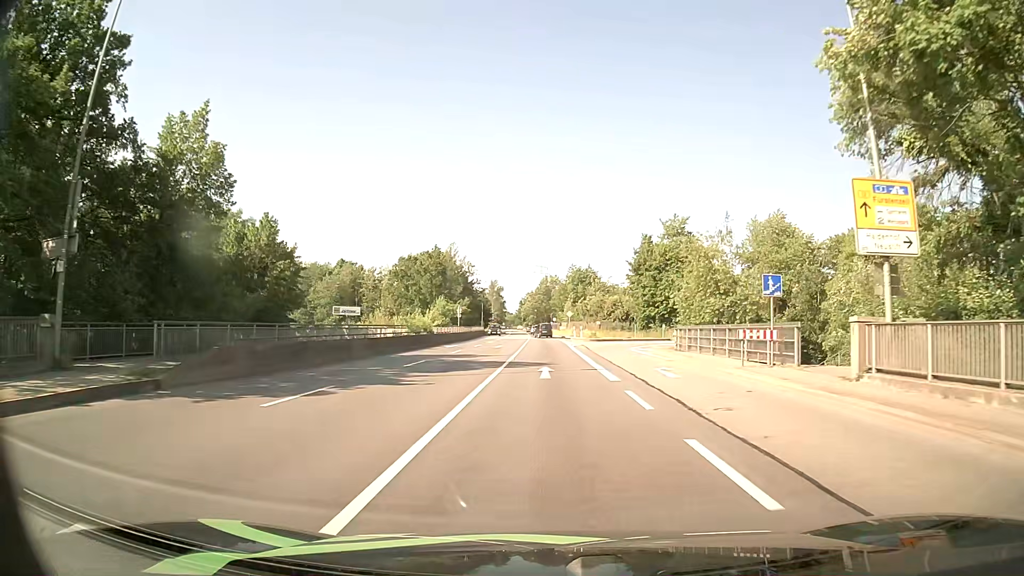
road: primary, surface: asphalt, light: Day
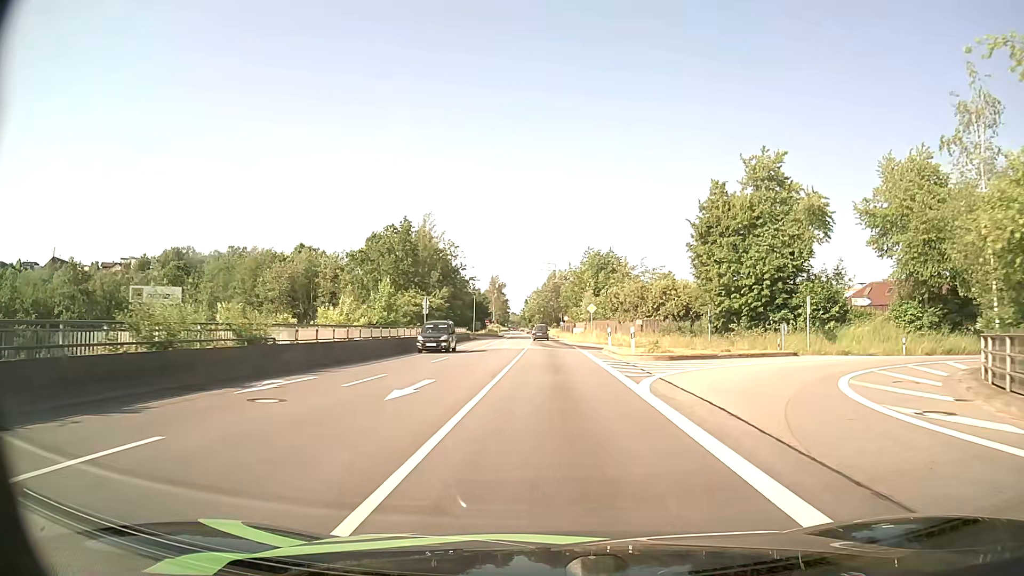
(-0.2, +31.5) m; -1°
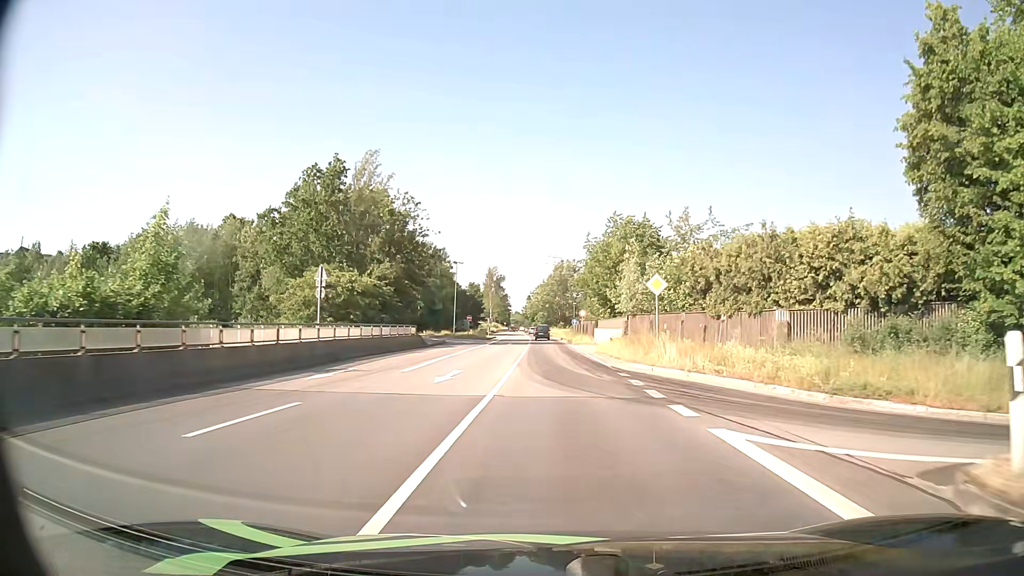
(-0.1, +31.6) m; 0°
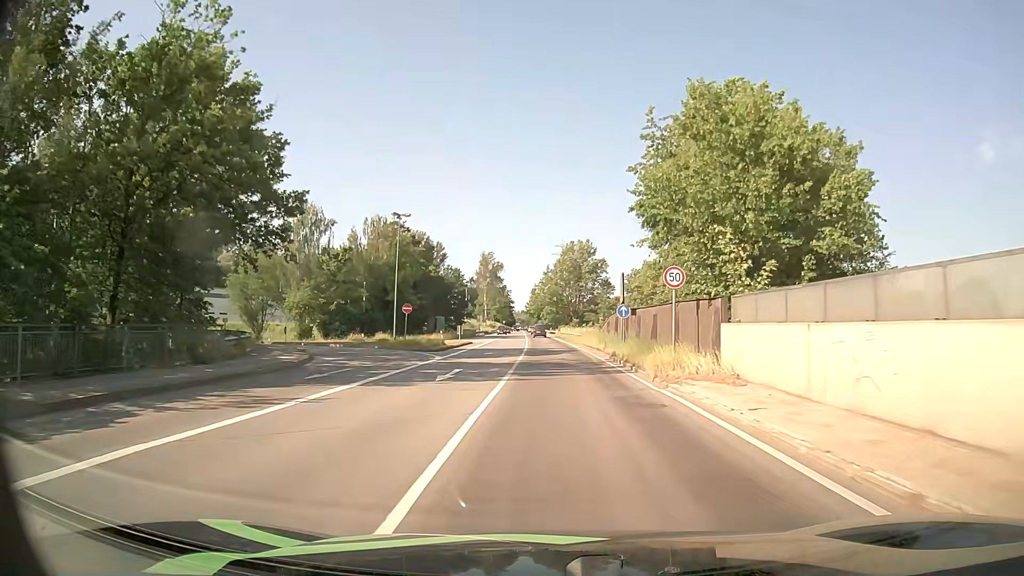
(-0.3, +39.6) m; -1°
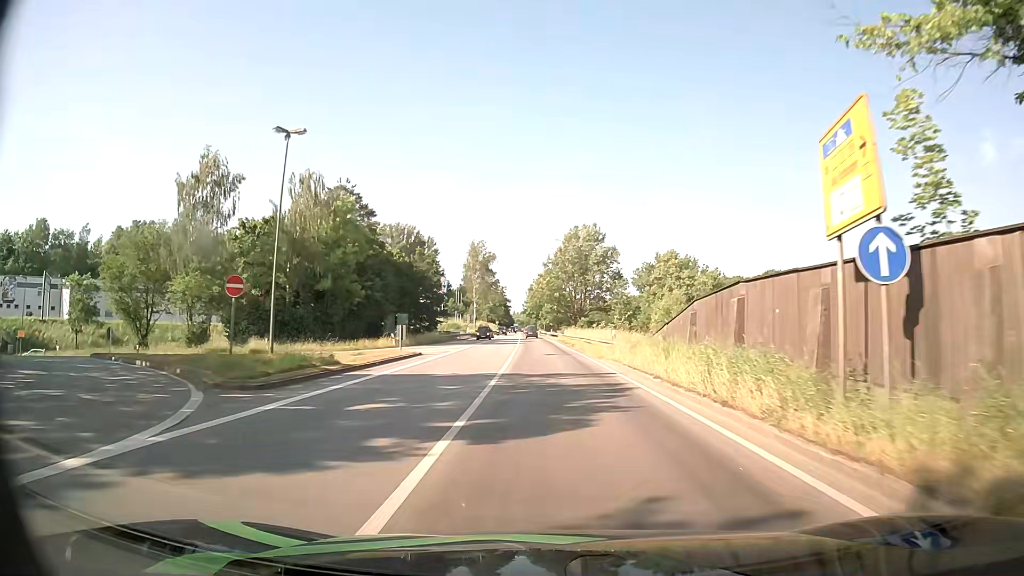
(0.0, +24.1) m; 0°
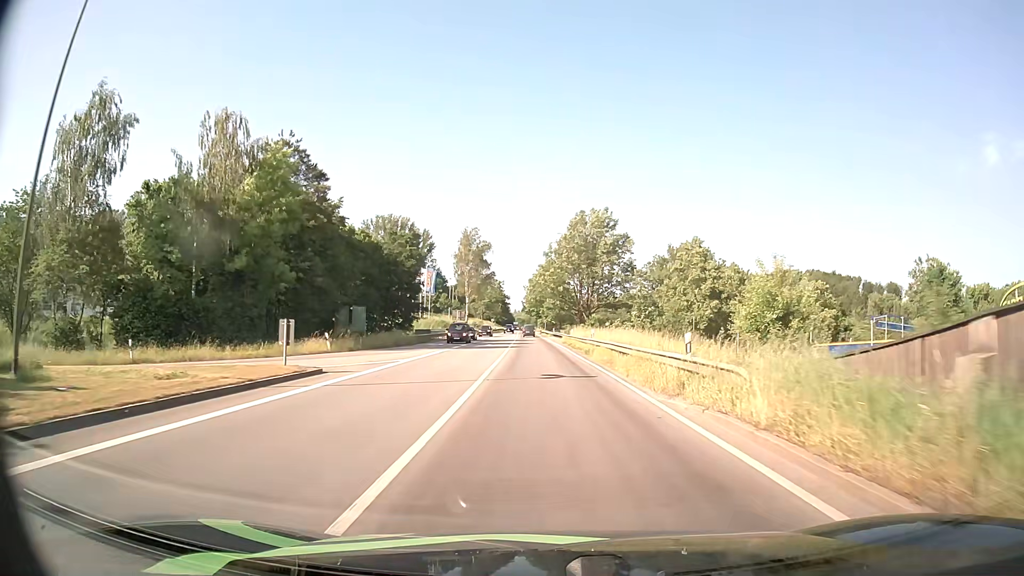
(0.0, +16.2) m; 0°
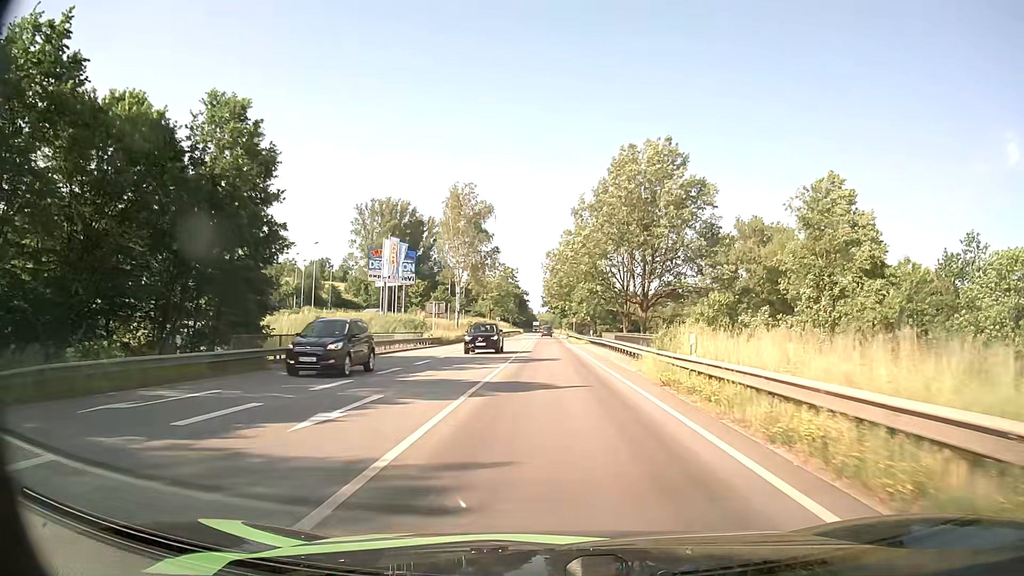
(-0.8, +41.2) m; -2°
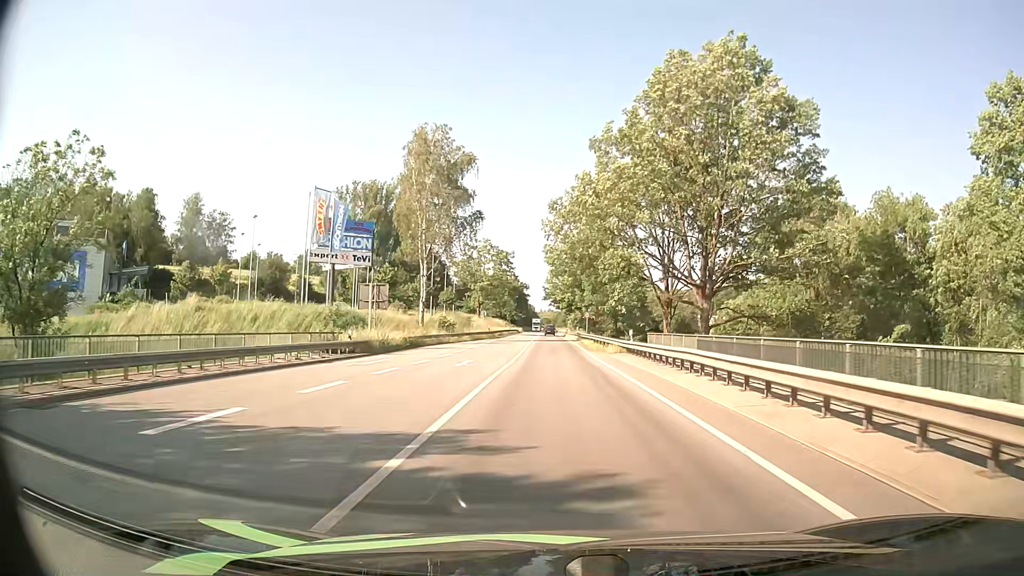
(-0.1, +25.1) m; 0°
(0, +10) (0, +20) (0, +30) (0, +40) (0, +50) (0, +60) (0, +70) (0, +80) (0, +90) (0, +100) m
